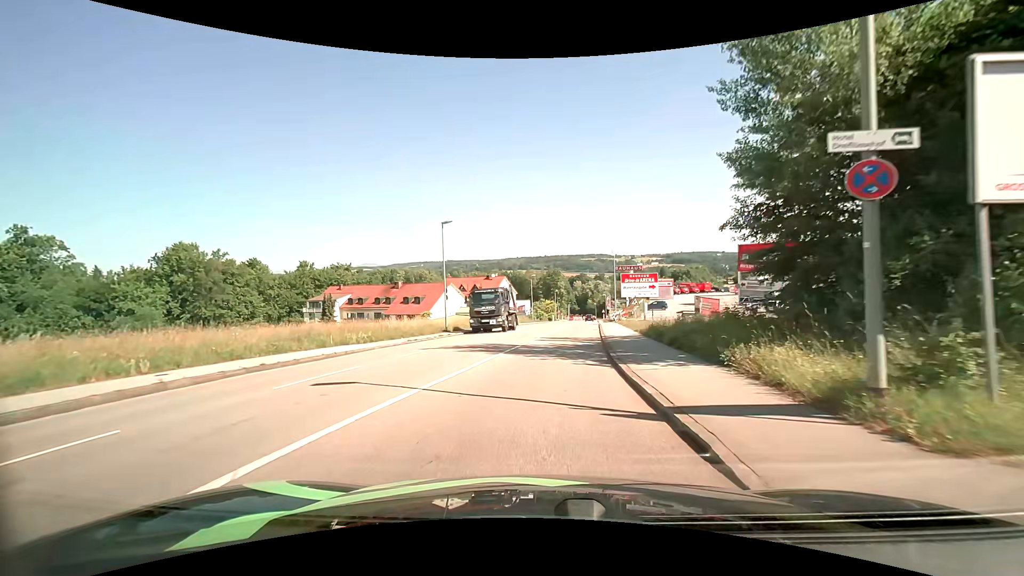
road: tertiary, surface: asphalt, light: Day
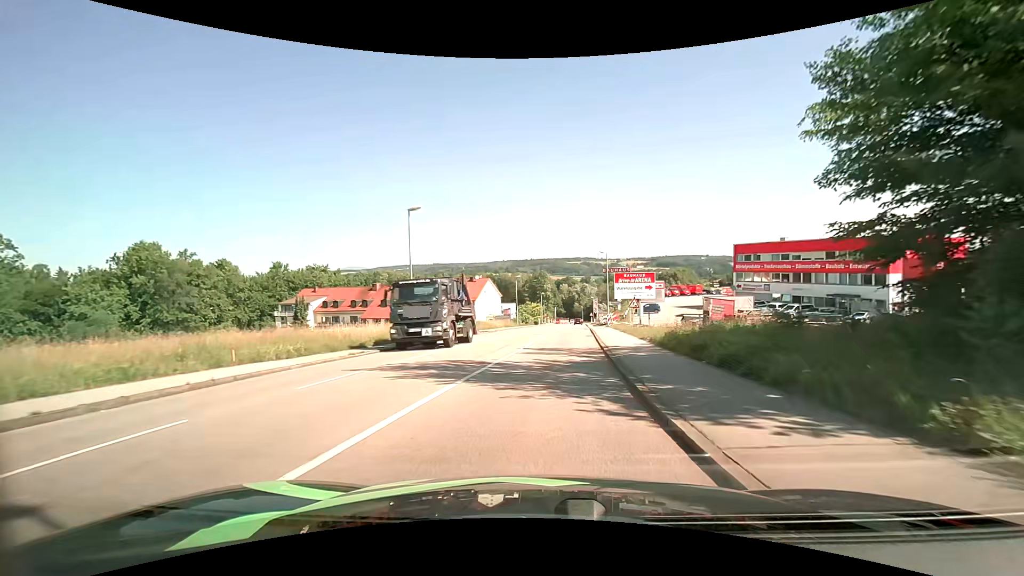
(0.0, +5.7) m; +1°
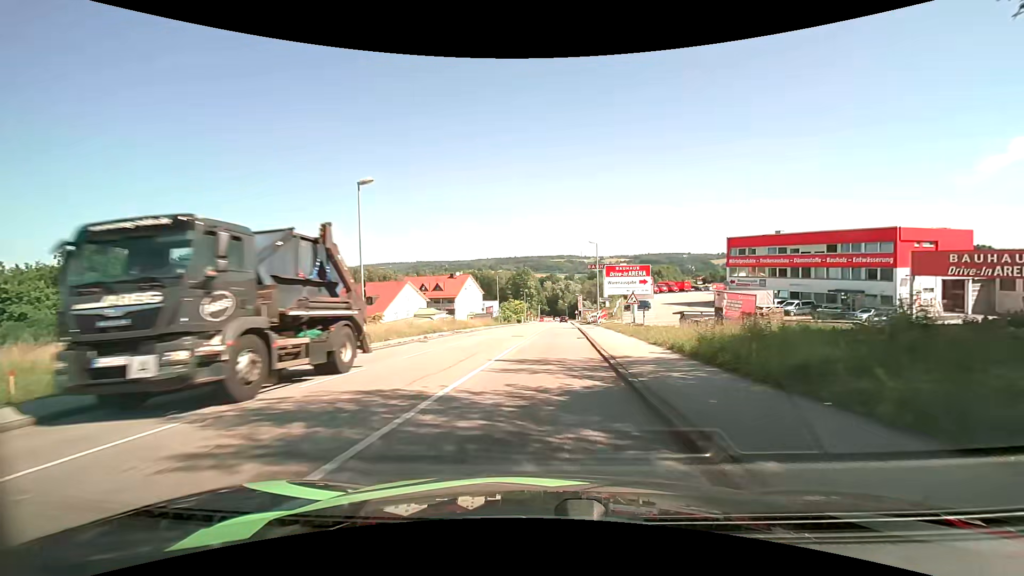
(+0.1, +5.8) m; +2°
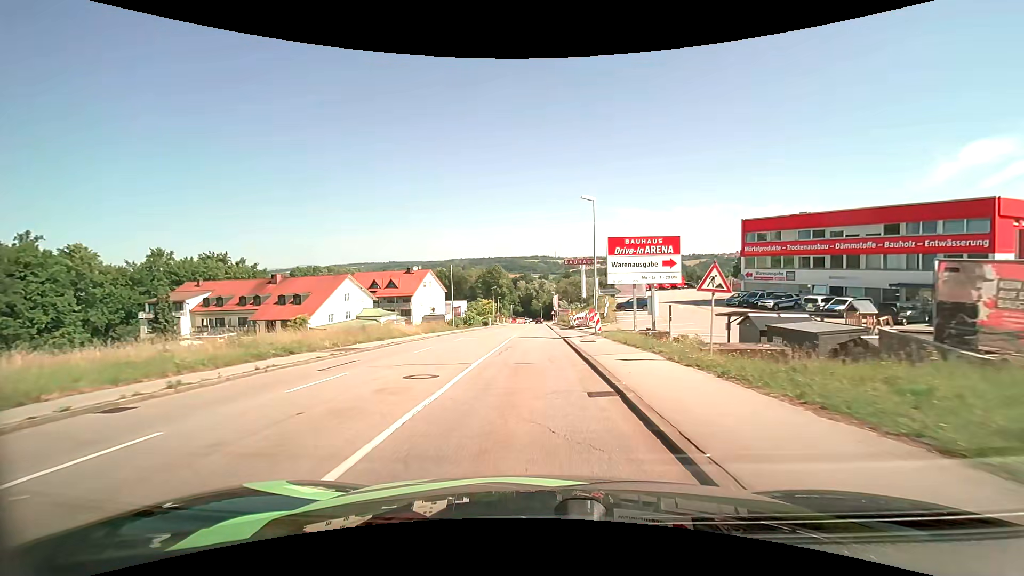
(+0.7, +18.2) m; +3°
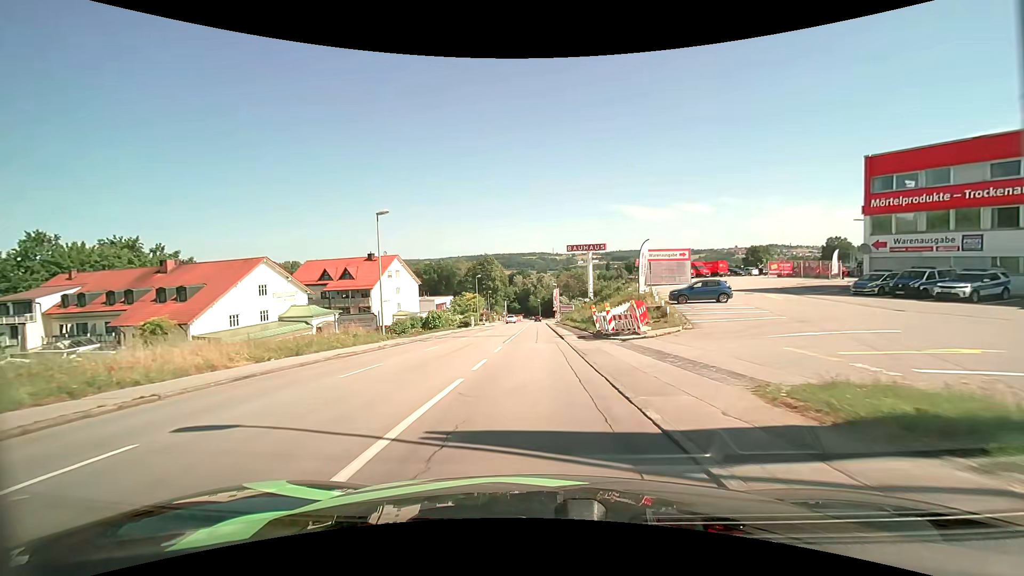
(0.0, +25.3) m; 0°
(0, +10) (0, +20) (0, +30) (0, +40) (0, +50) (0, +60) (0, +70) (0, +80) (0, +90) (0, +100) m
